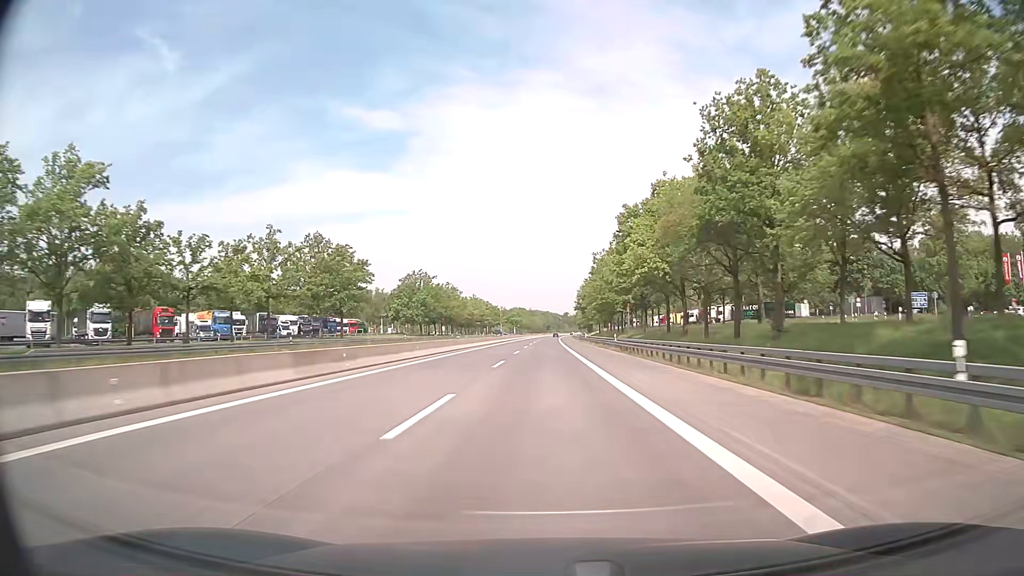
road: motorway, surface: asphalt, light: Day
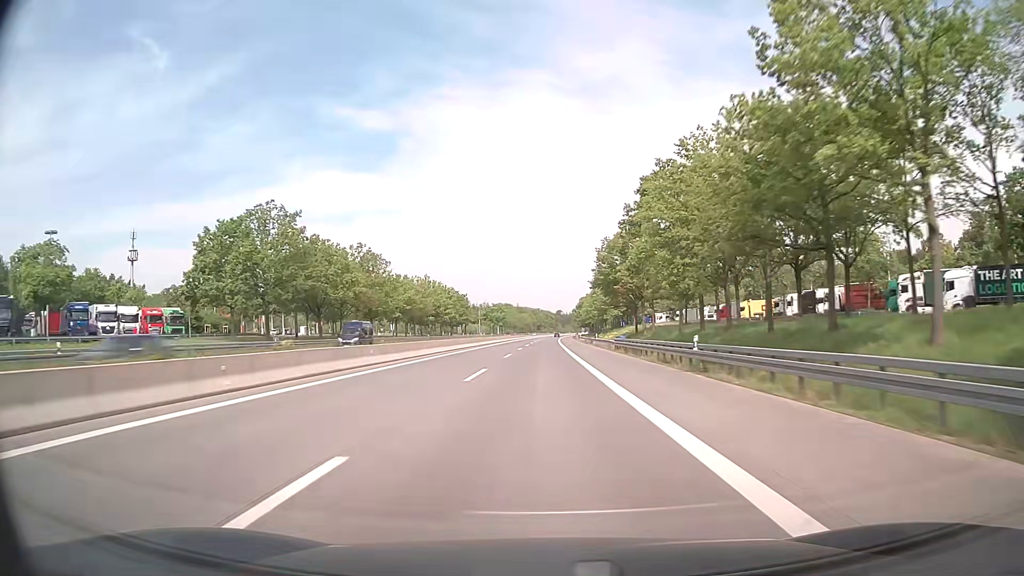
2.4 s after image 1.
(+0.3, +79.4) m; +1°
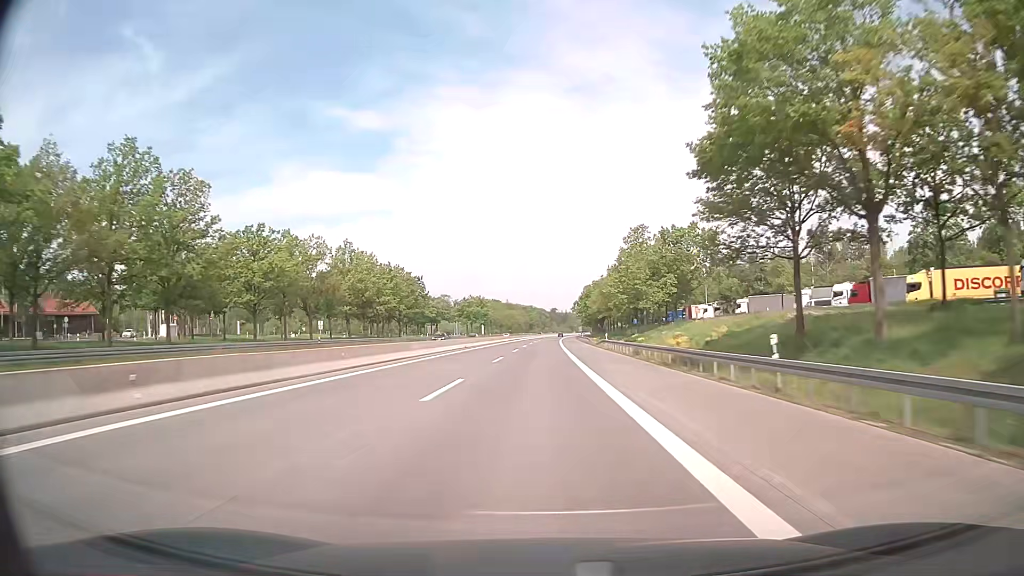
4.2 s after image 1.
(+0.3, +59.5) m; +1°
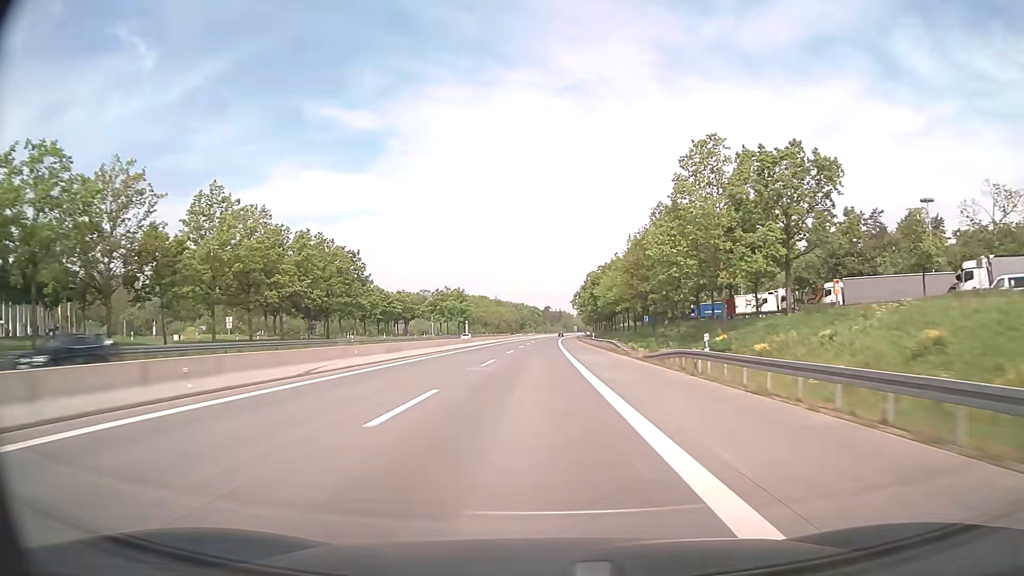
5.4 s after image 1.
(+0.1, +39.7) m; 0°
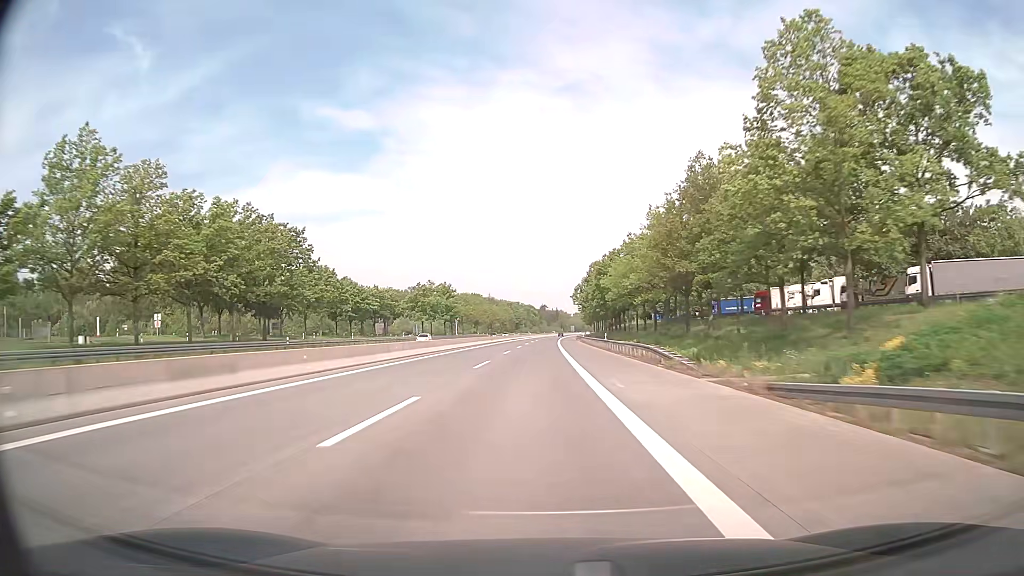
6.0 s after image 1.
(+0.1, +19.8) m; 0°
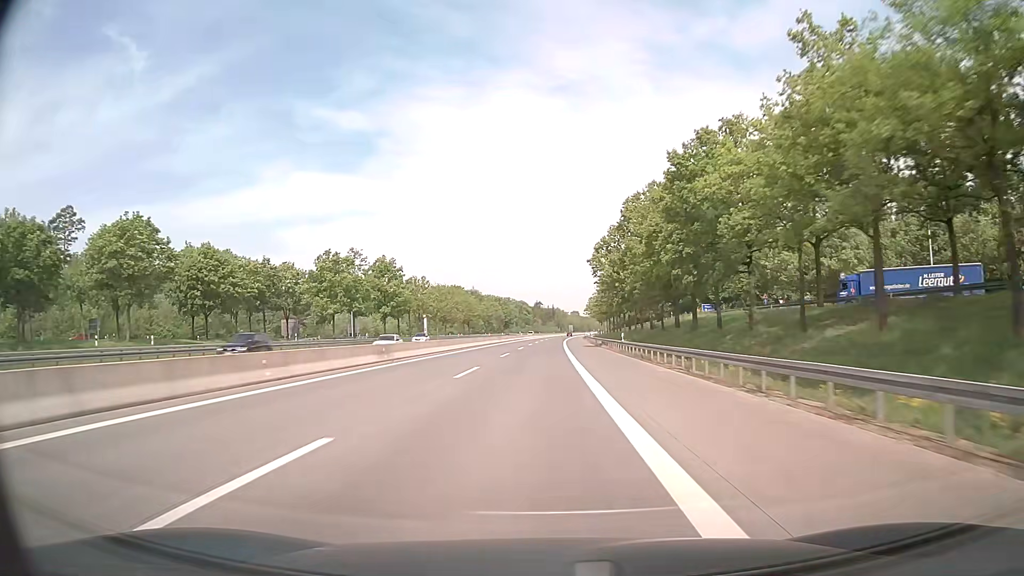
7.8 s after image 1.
(+0.4, +59.5) m; 0°
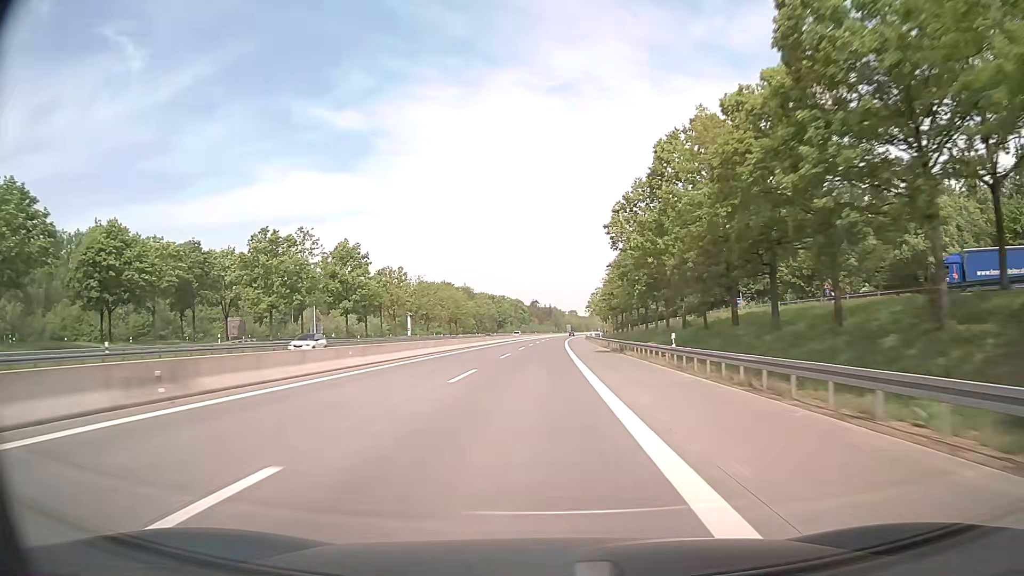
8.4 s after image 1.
(0.0, +19.8) m; 0°
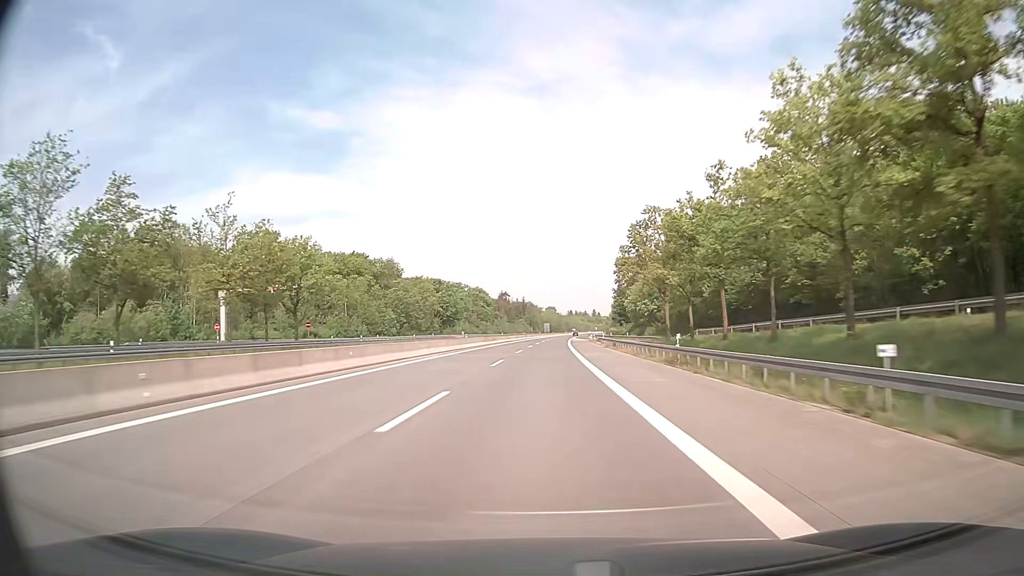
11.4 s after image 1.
(+1.6, +99.0) m; +2°
(0, +10) (0, +20) (0, +30) (0, +40) (+1, +50) (+1, +60) (+1, +70) (+1, +80) (+2, +90) (+2, +100) m
